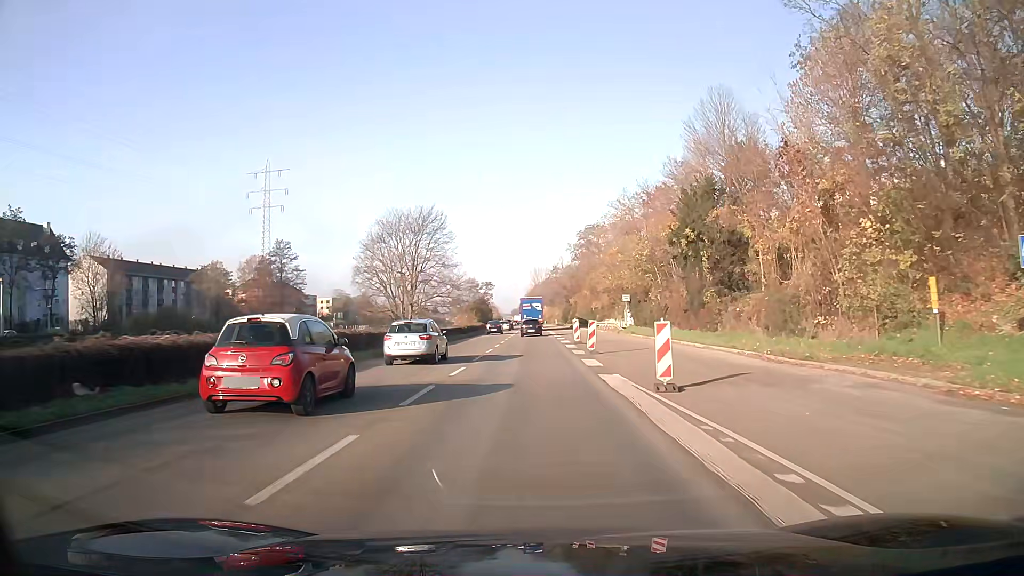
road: trunk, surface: asphalt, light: Day
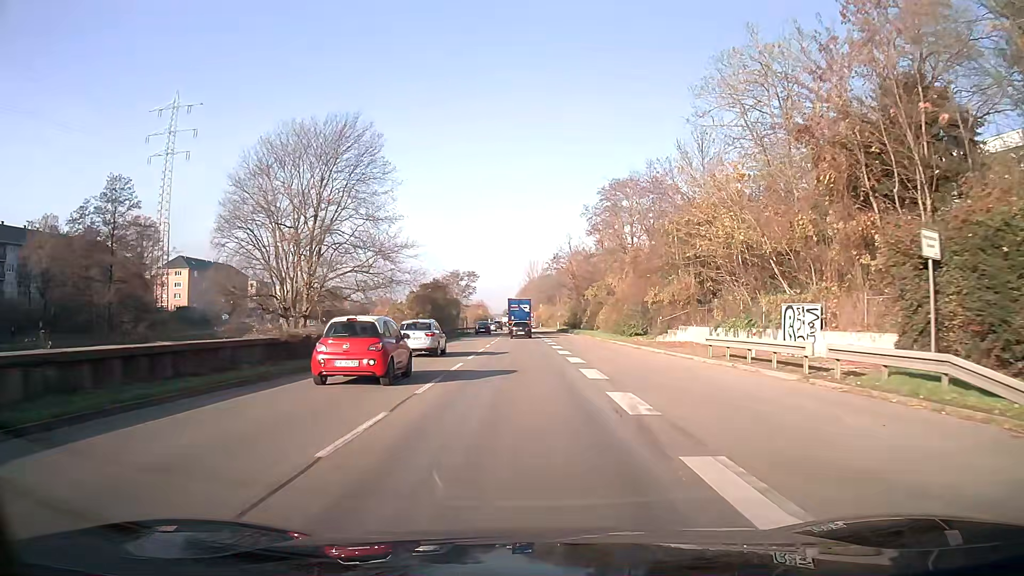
(+0.2, +46.5) m; 0°
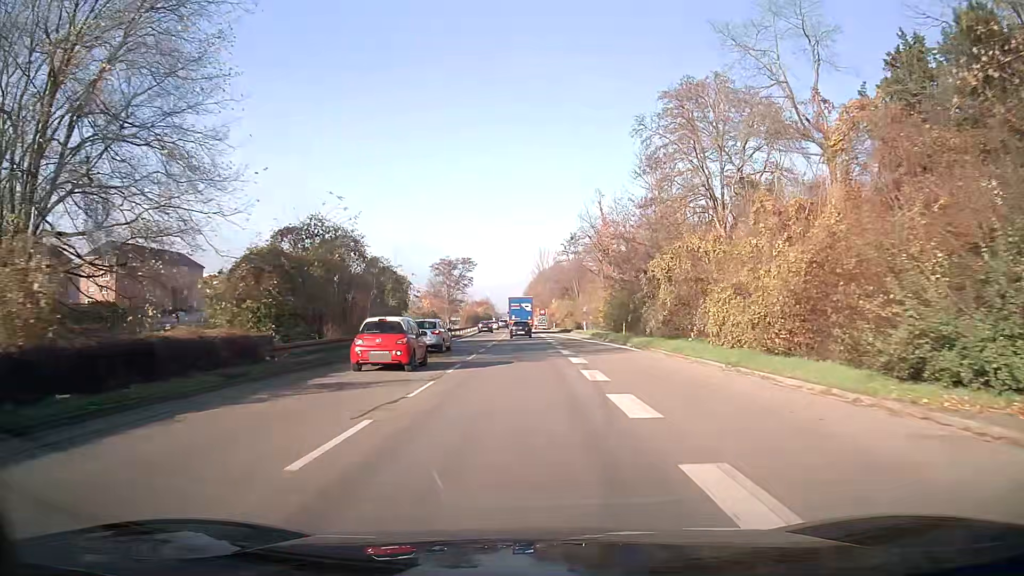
(-0.2, +37.0) m; -1°
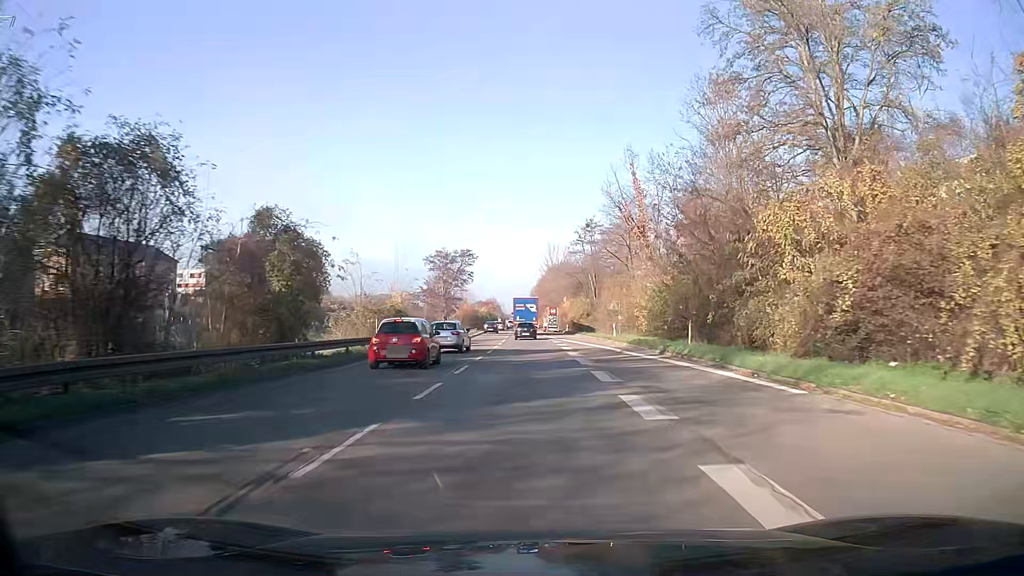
(-0.1, +18.4) m; -1°
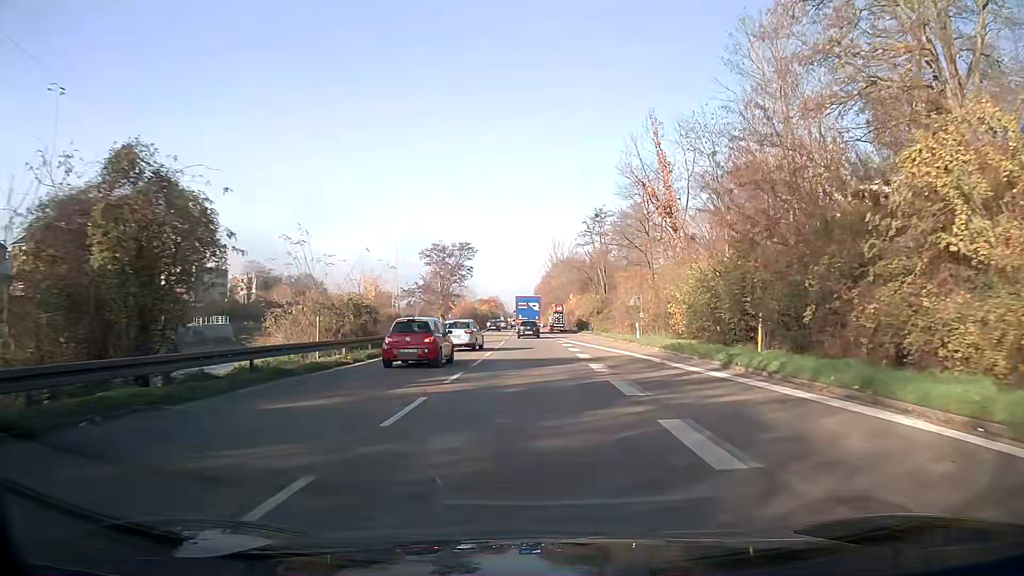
(0.0, +9.2) m; 0°
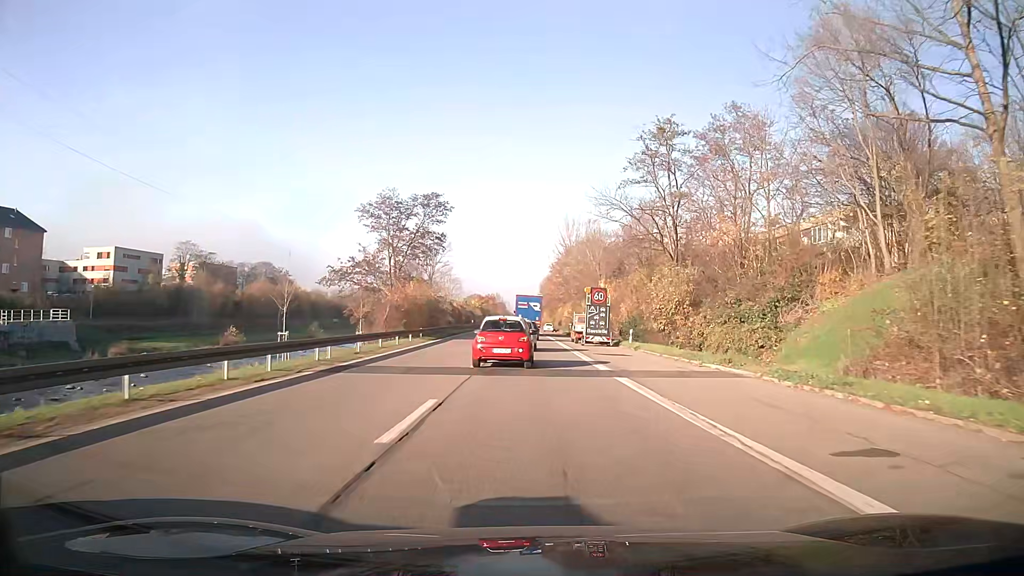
(-0.1, +45.9) m; 0°
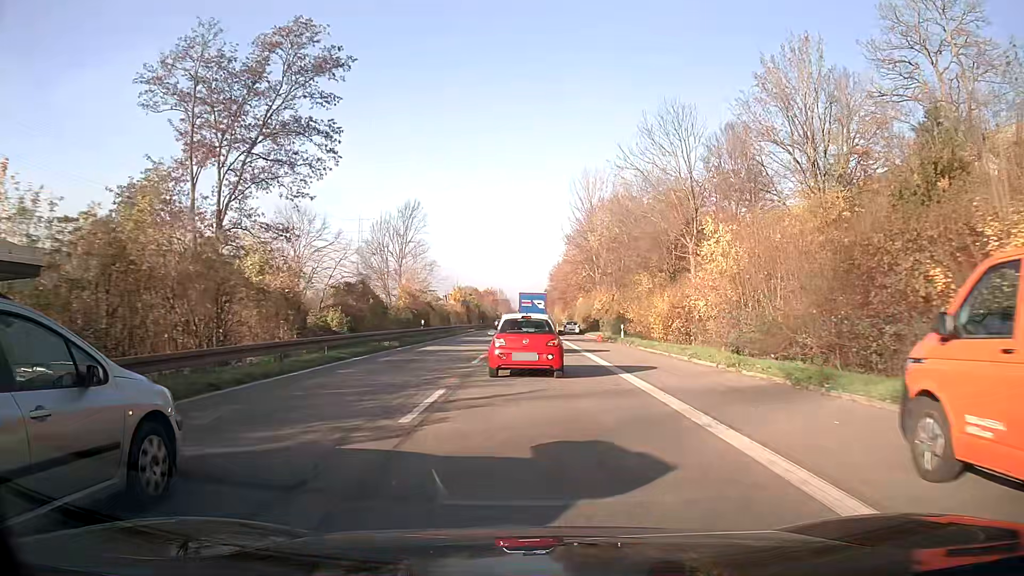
(-0.1, +44.7) m; 0°
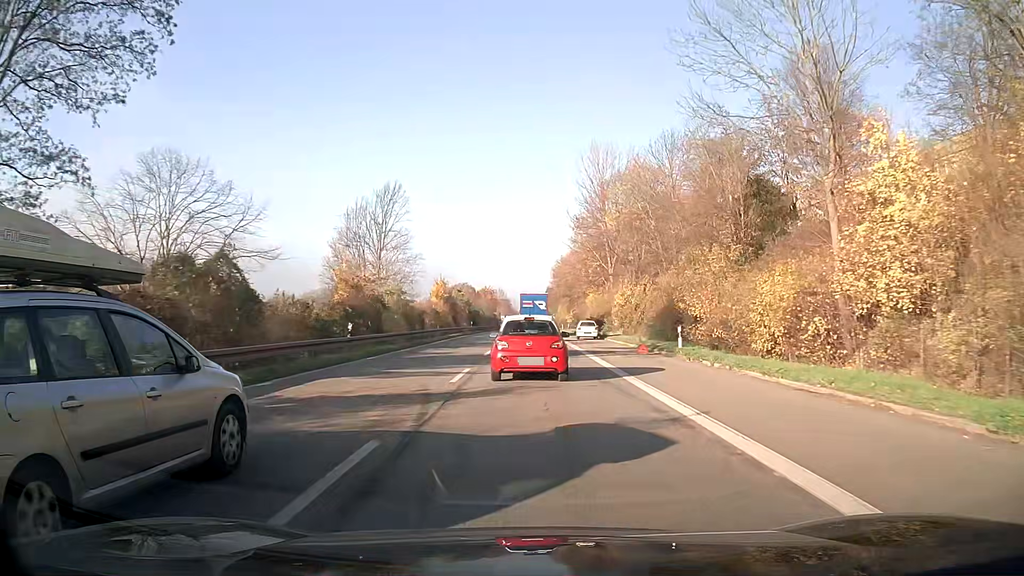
(0.0, +17.2) m; 0°
(0, +10) (0, +20) (0, +30) (0, +40) (0, +50) (0, +60) (0, +70) (0, +80) (0, +90) (0, +100) m
